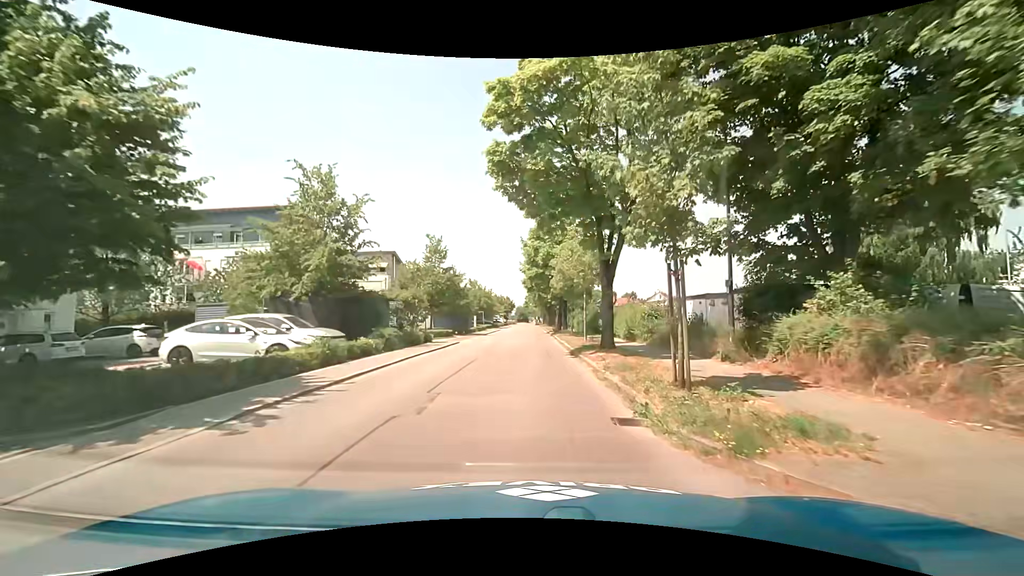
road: tertiary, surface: asphalt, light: Day
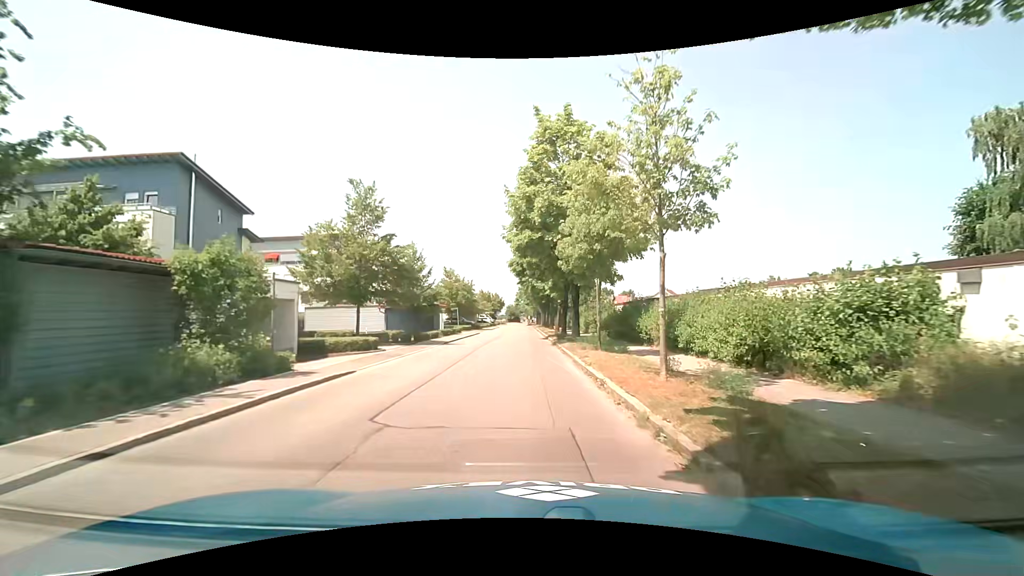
(+0.1, +16.2) m; 0°
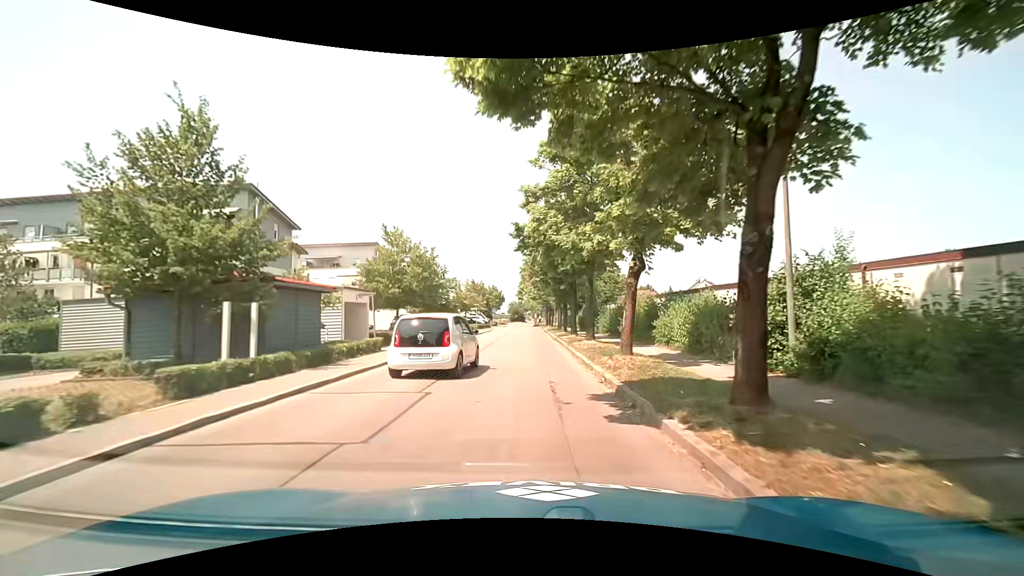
(0.0, +27.4) m; 0°
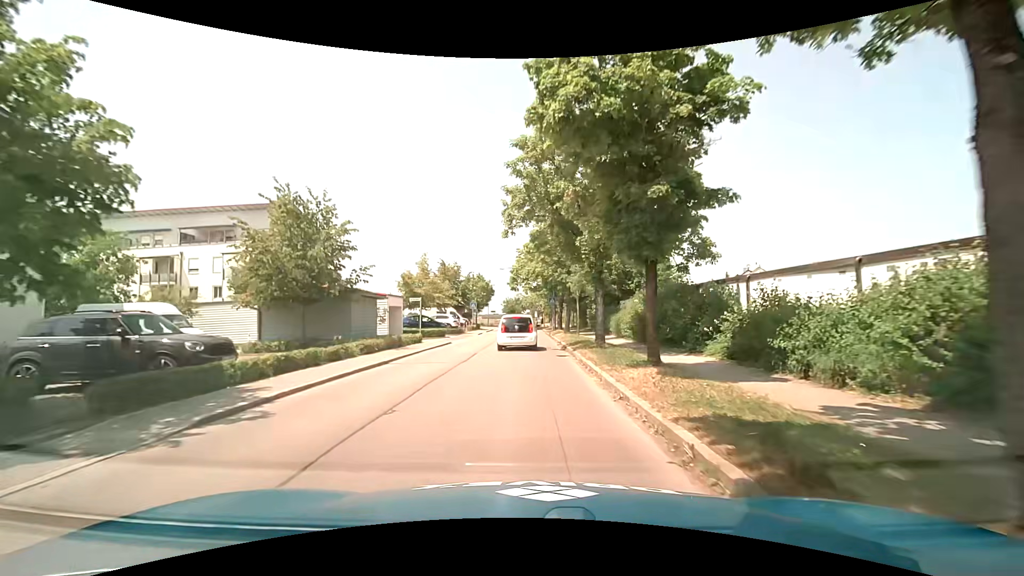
(0.0, +27.6) m; +1°
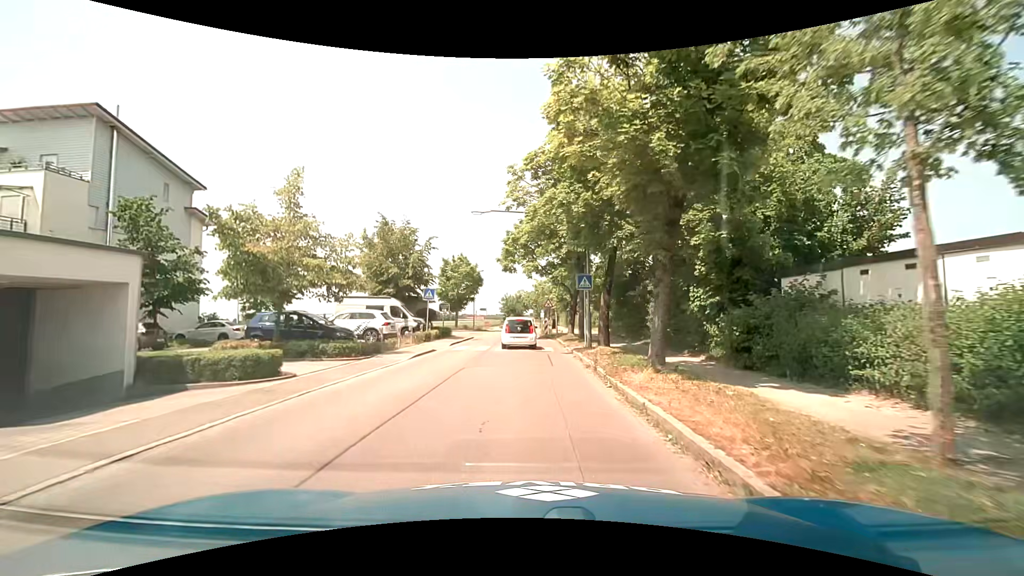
(-0.5, +23.8) m; -1°
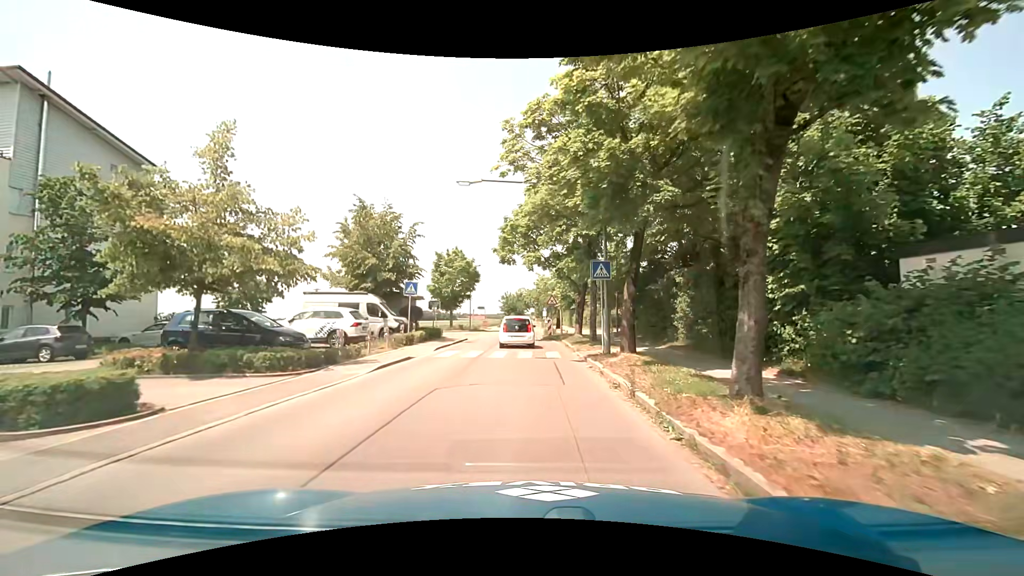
(0.0, +4.4) m; 0°
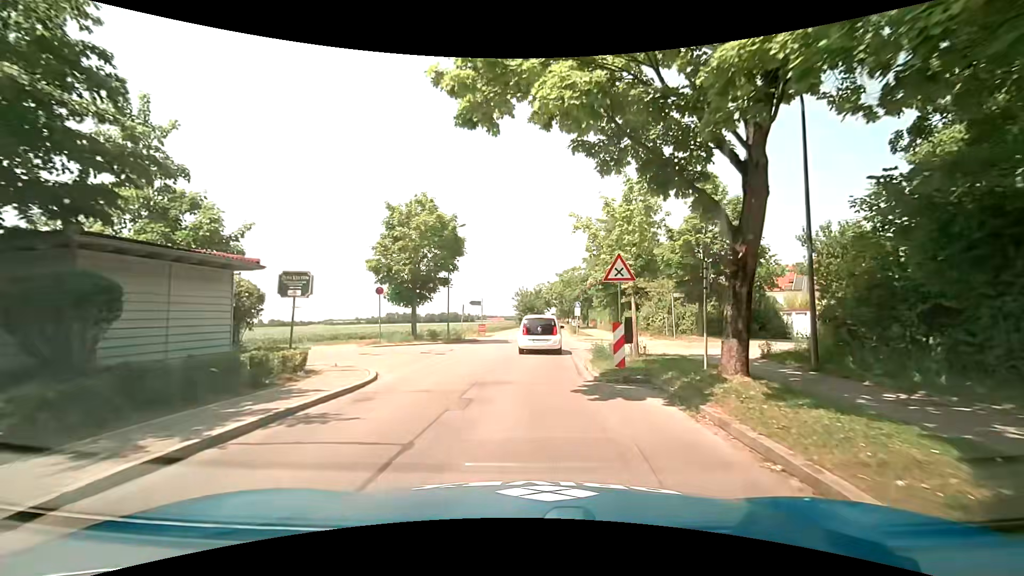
(-0.1, +21.7) m; -1°
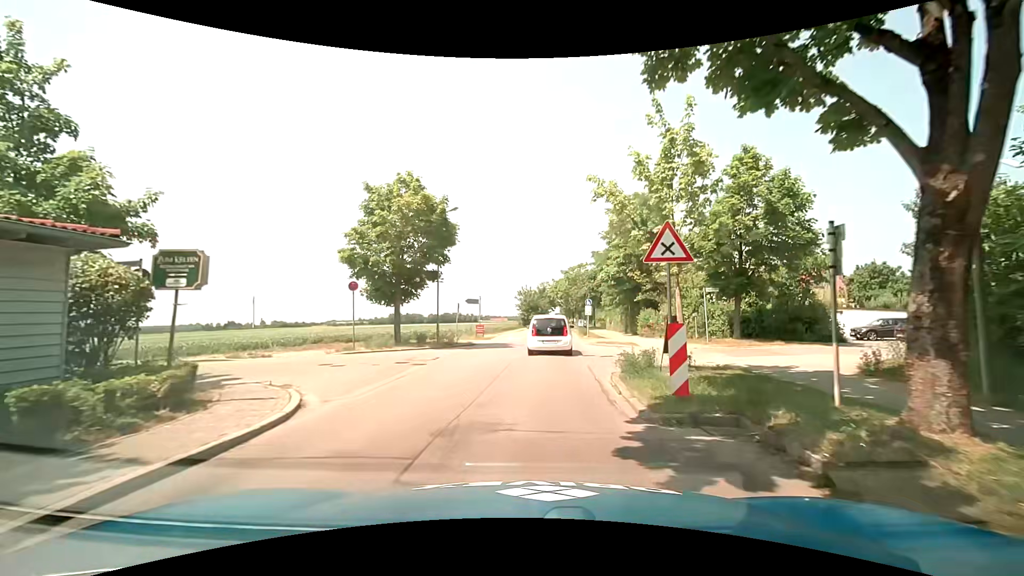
(-0.1, +4.2) m; -2°
(0, +10) (+1, +20) (+2, +30) (+3, +40) (+4, +50) (+5, +60) (+6, +70) (+8, +80) (+11, +89) (+12, +99) m
